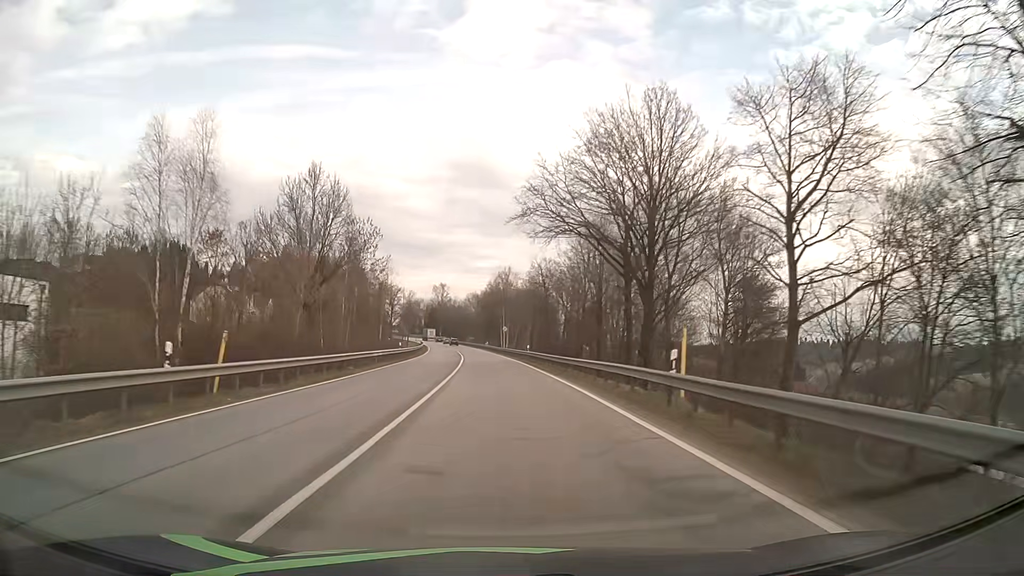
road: primary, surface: asphalt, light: Day
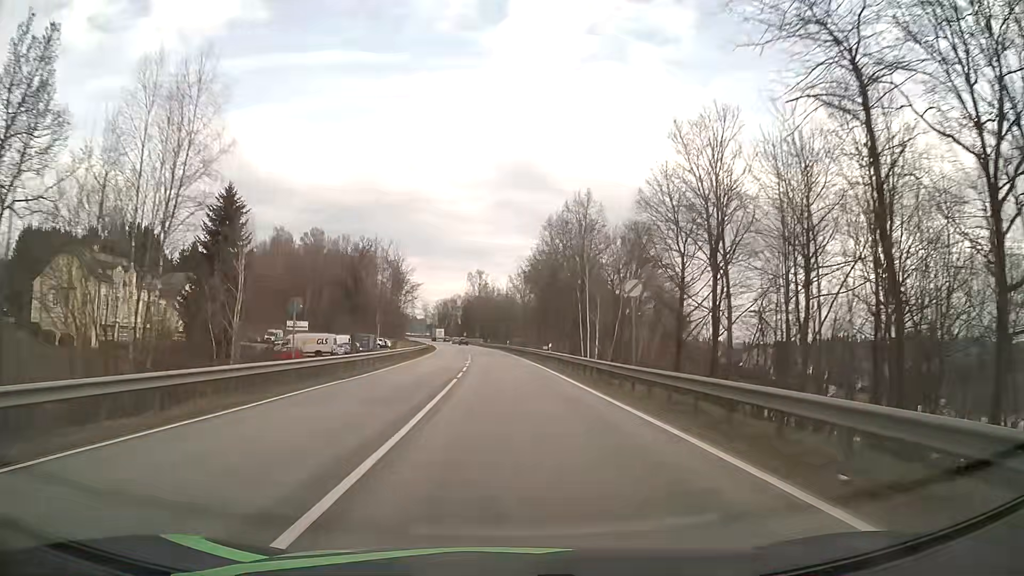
(-2.6, +66.0) m; -4°
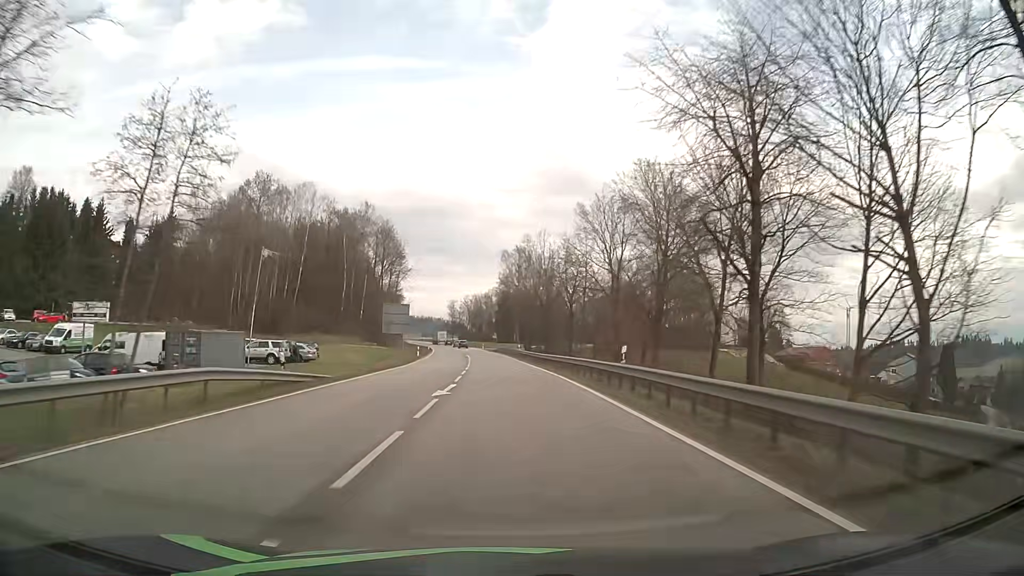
(-1.9, +68.3) m; -4°
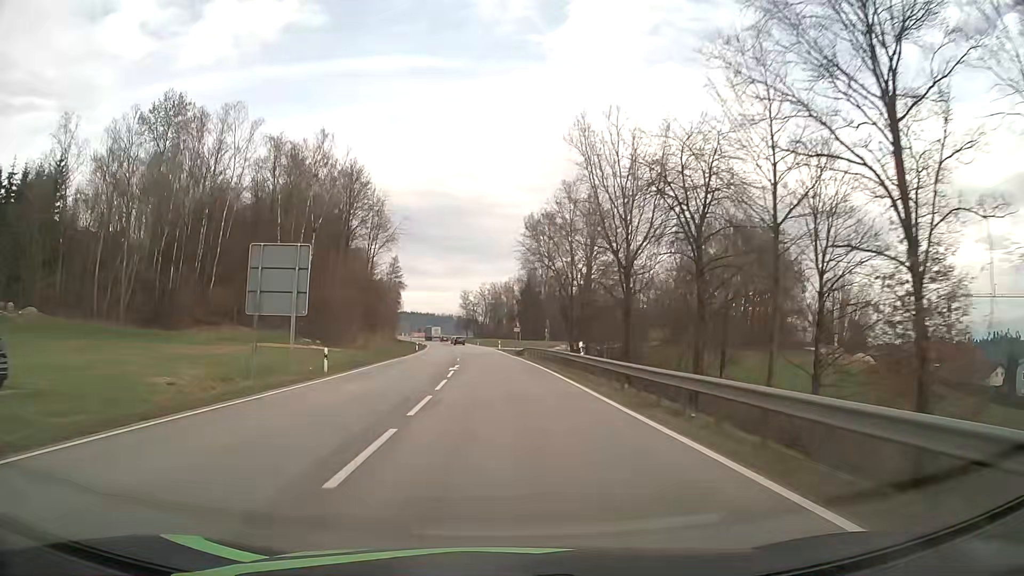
(-0.7, +42.1) m; -2°
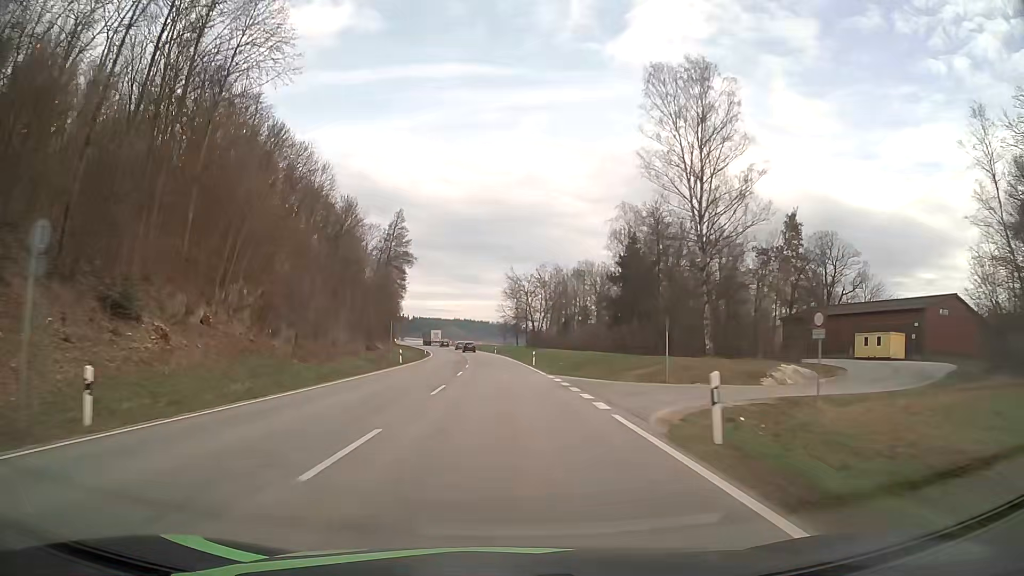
(-2.6, +71.6) m; -5°
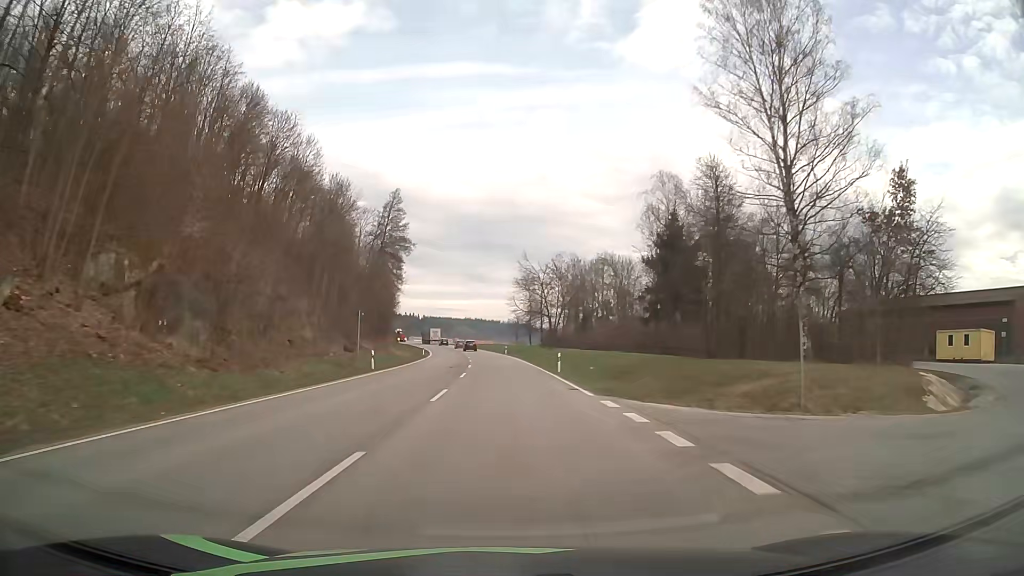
(-0.1, +14.5) m; -1°
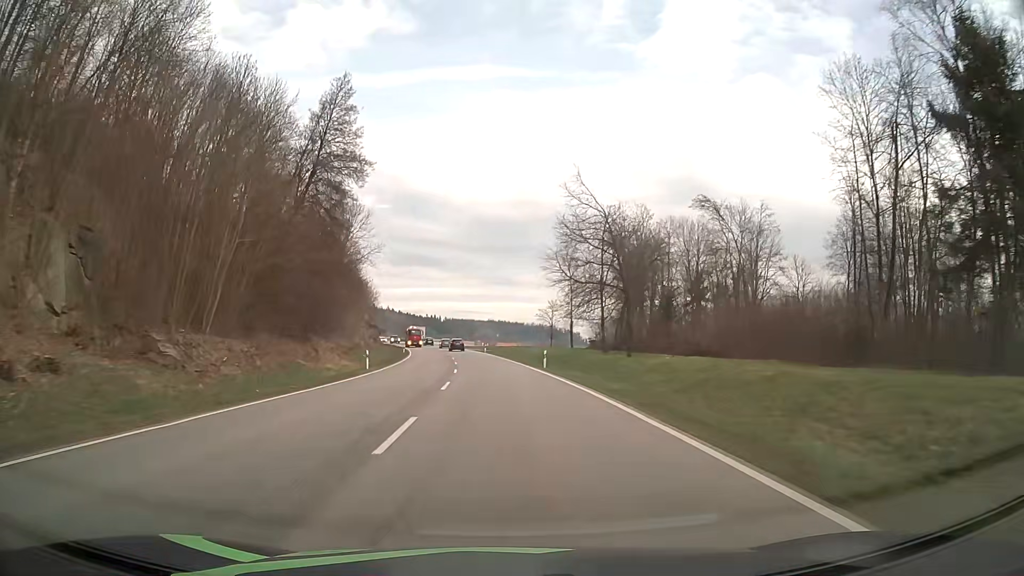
(-0.8, +43.8) m; -2°
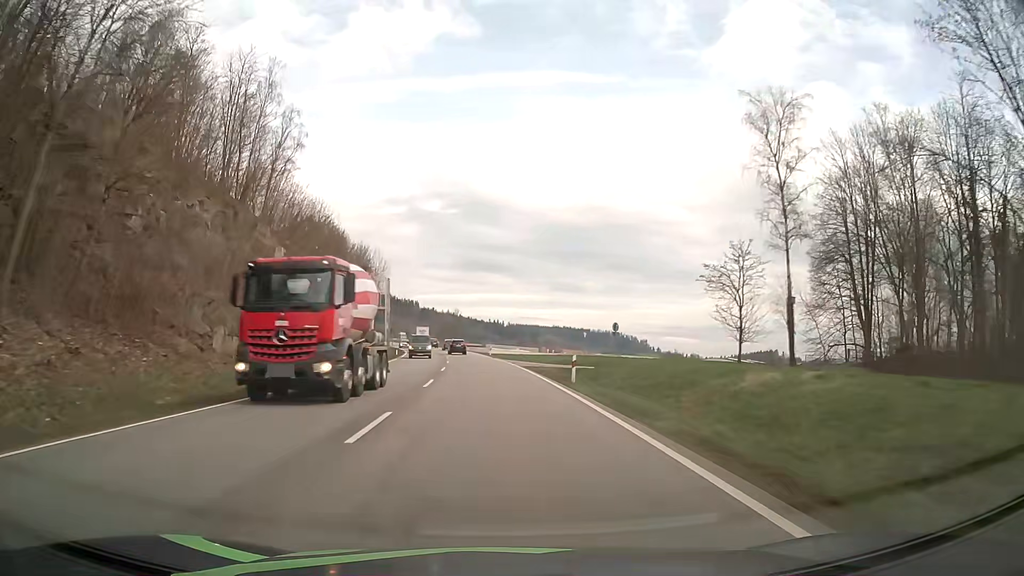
(-2.5, +58.7) m; -5°
(0, +10) (0, +20) (-1, +30) (-2, +40) (-2, +50) (-3, +60) (-5, +70) (-6, +80) (-7, +90) (-9, +99) m
